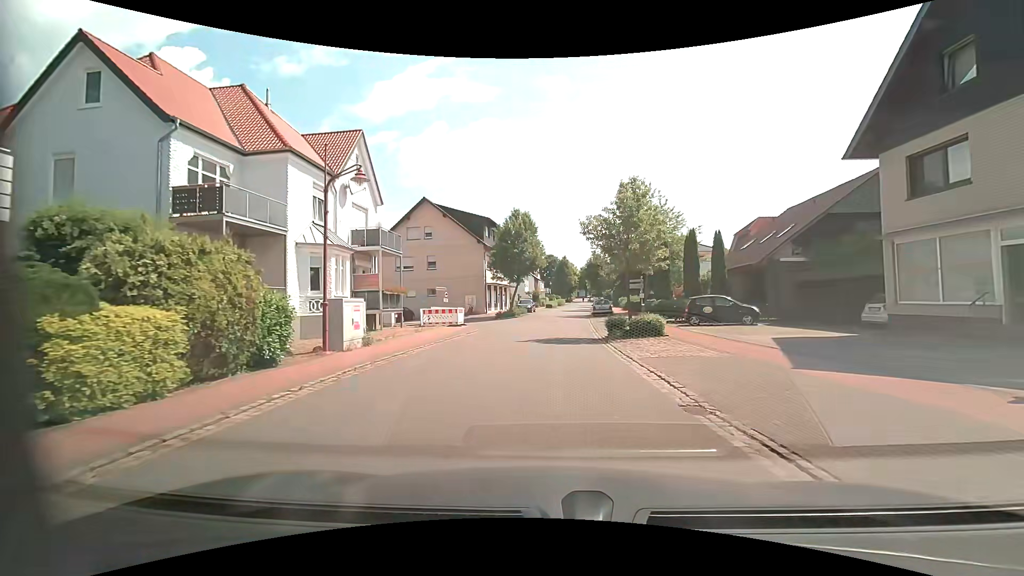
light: Day
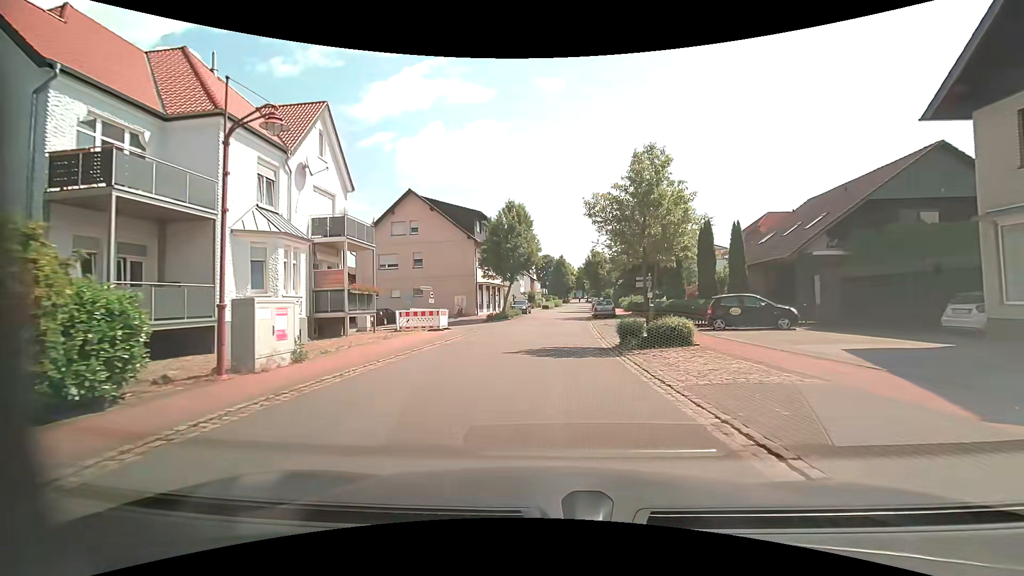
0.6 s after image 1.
(0.0, +4.1) m; +1°
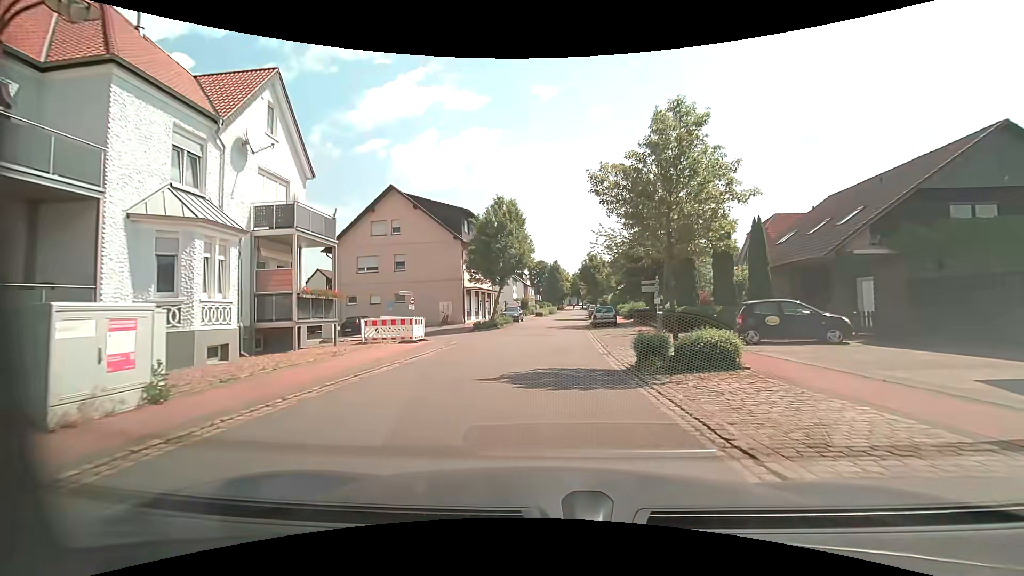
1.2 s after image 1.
(0.0, +4.0) m; 0°
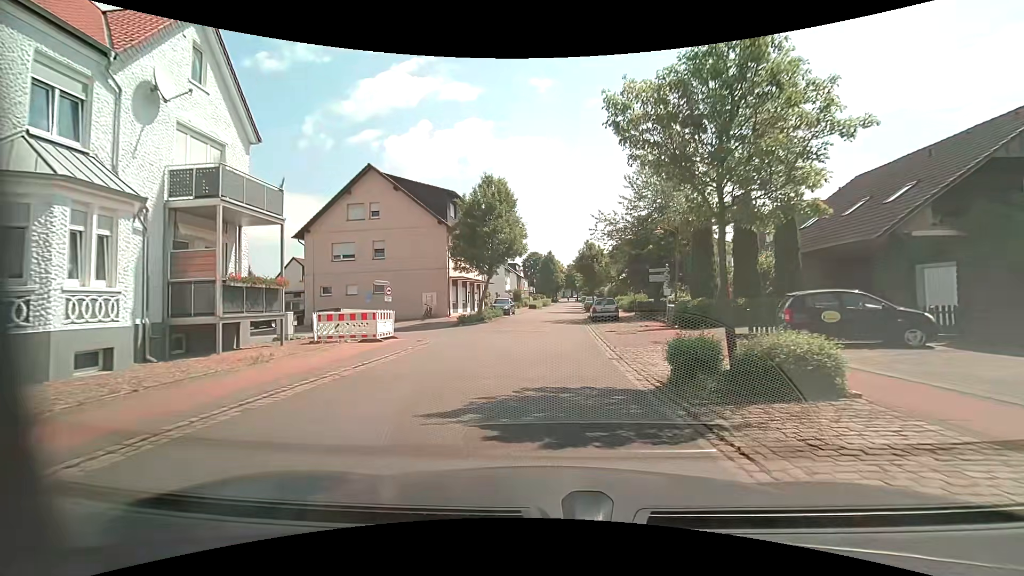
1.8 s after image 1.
(0.0, +3.8) m; +1°
